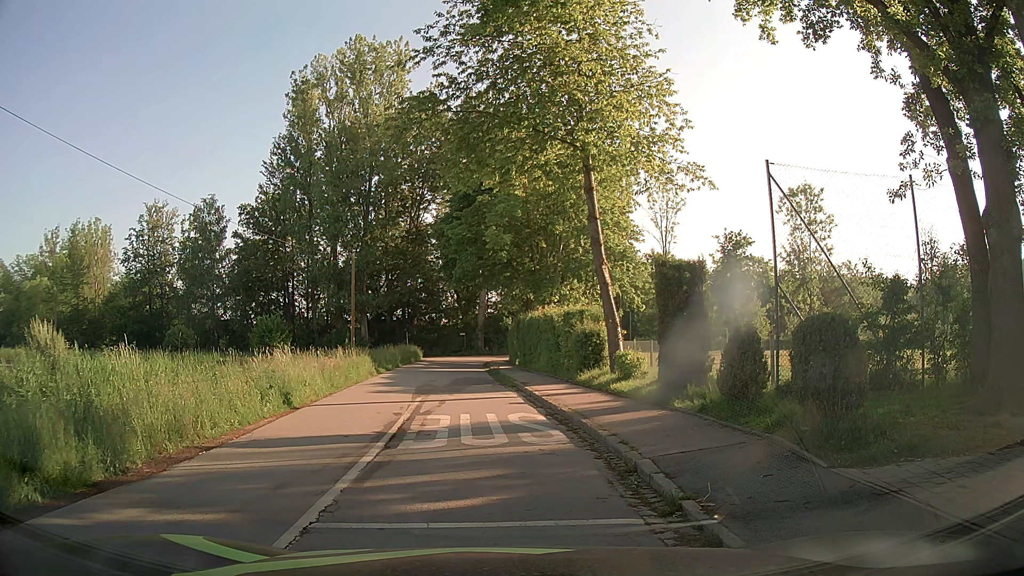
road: residential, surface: asphalt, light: Day
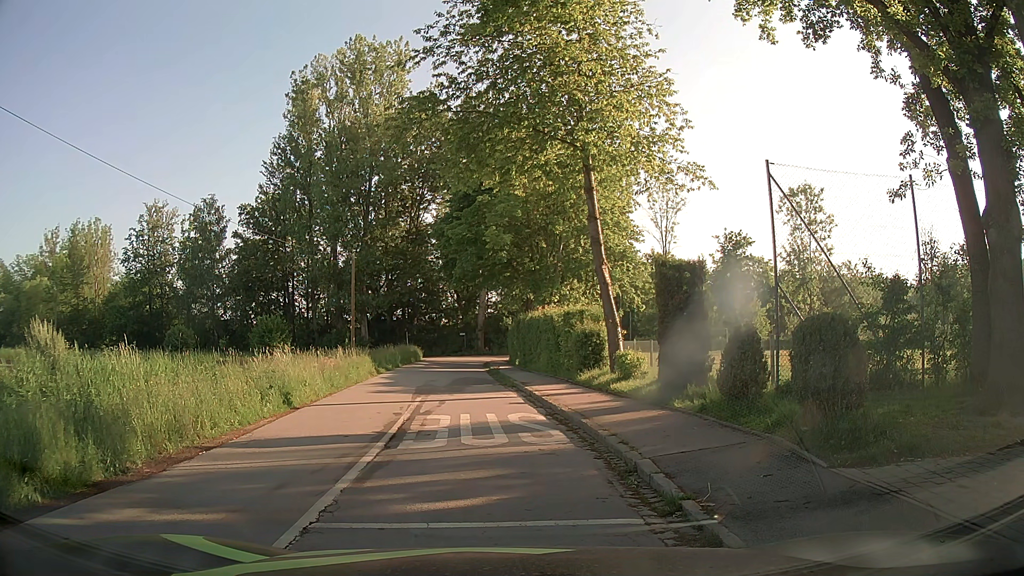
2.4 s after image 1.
(0.0, 0.0) m; 0°
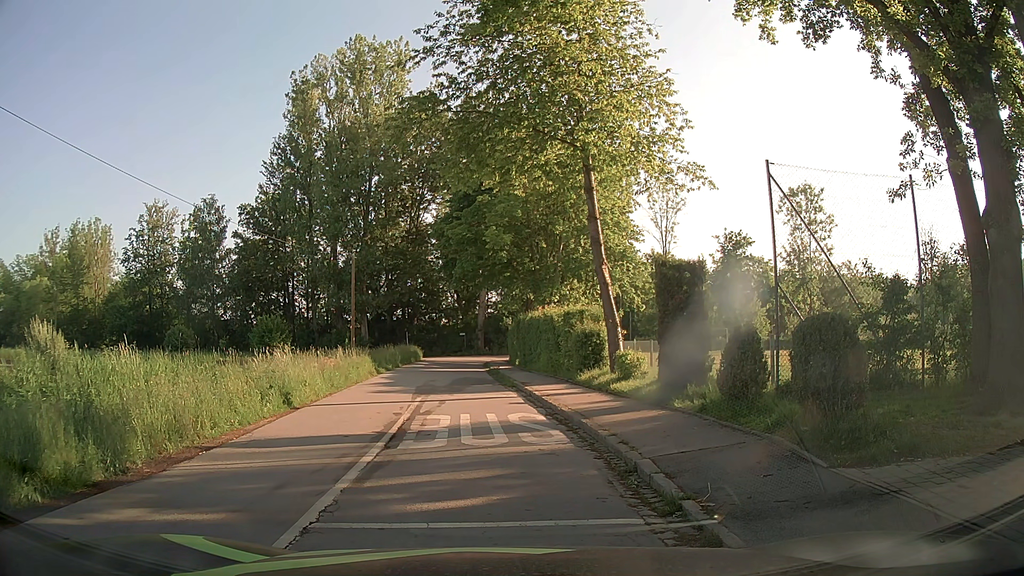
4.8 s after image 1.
(0.0, 0.0) m; 0°
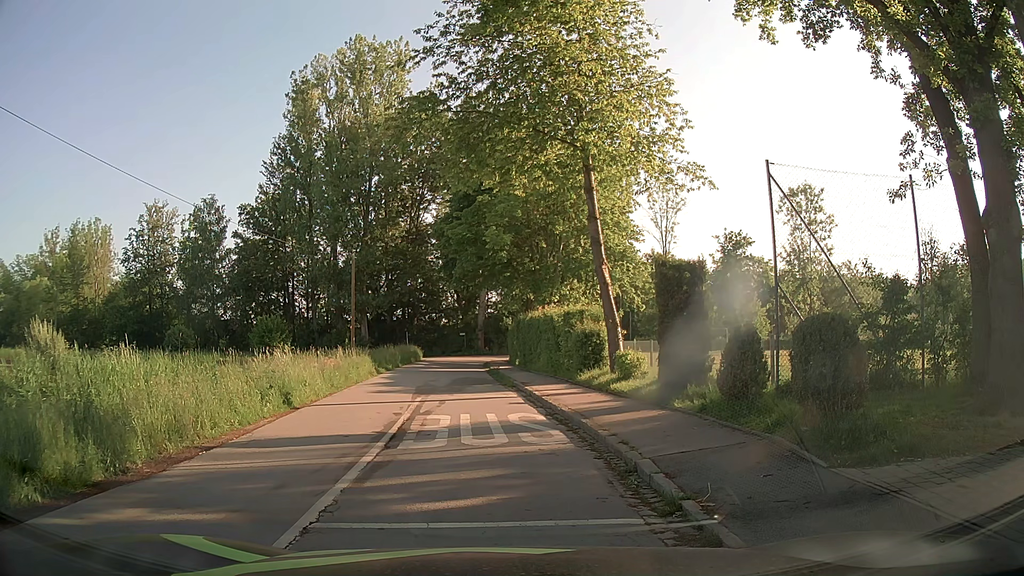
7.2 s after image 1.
(0.0, 0.0) m; 0°
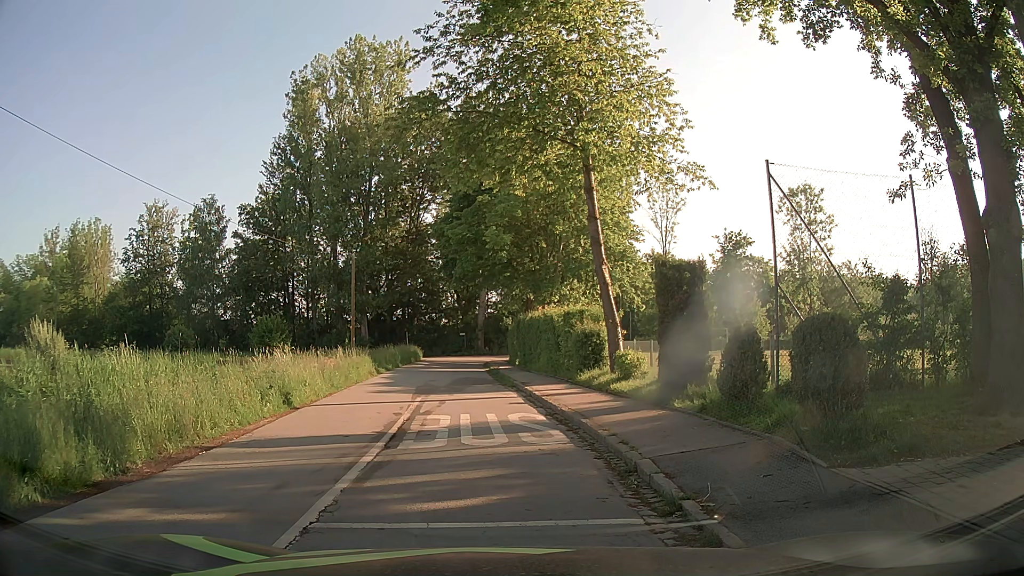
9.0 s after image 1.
(0.0, 0.0) m; 0°
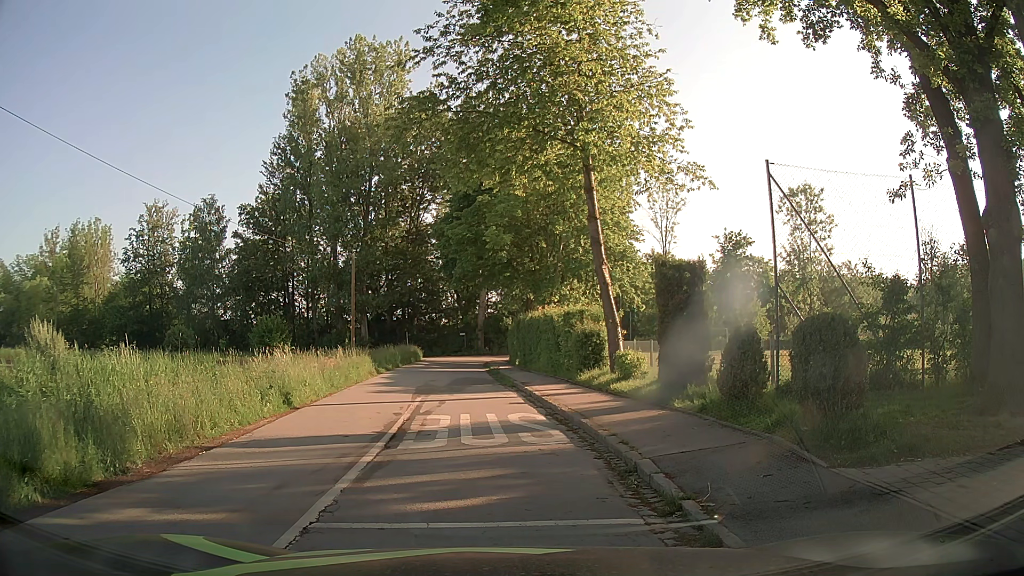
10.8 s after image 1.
(0.0, 0.0) m; 0°
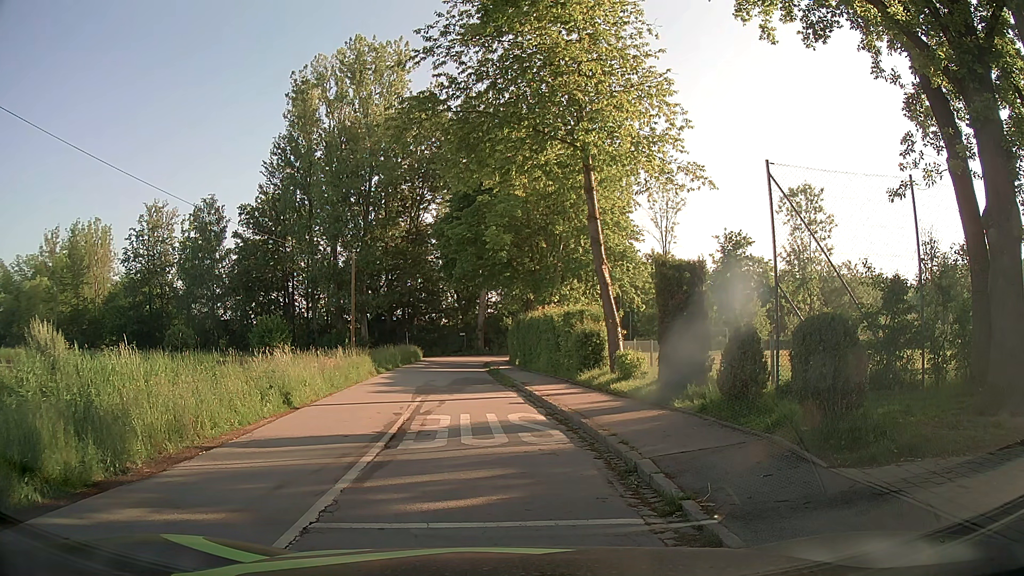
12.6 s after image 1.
(0.0, 0.0) m; 0°
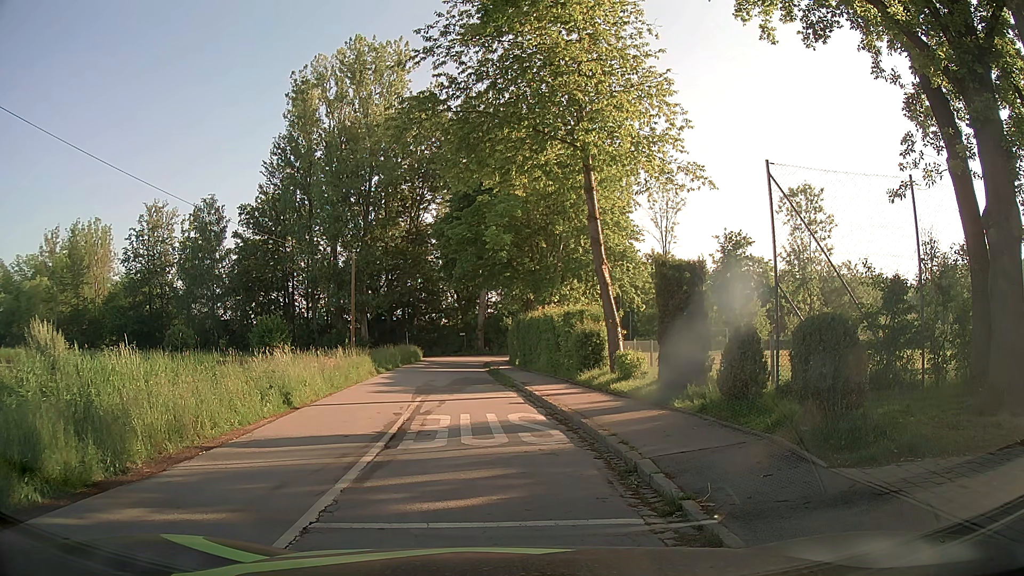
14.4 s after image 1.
(0.0, 0.0) m; 0°
